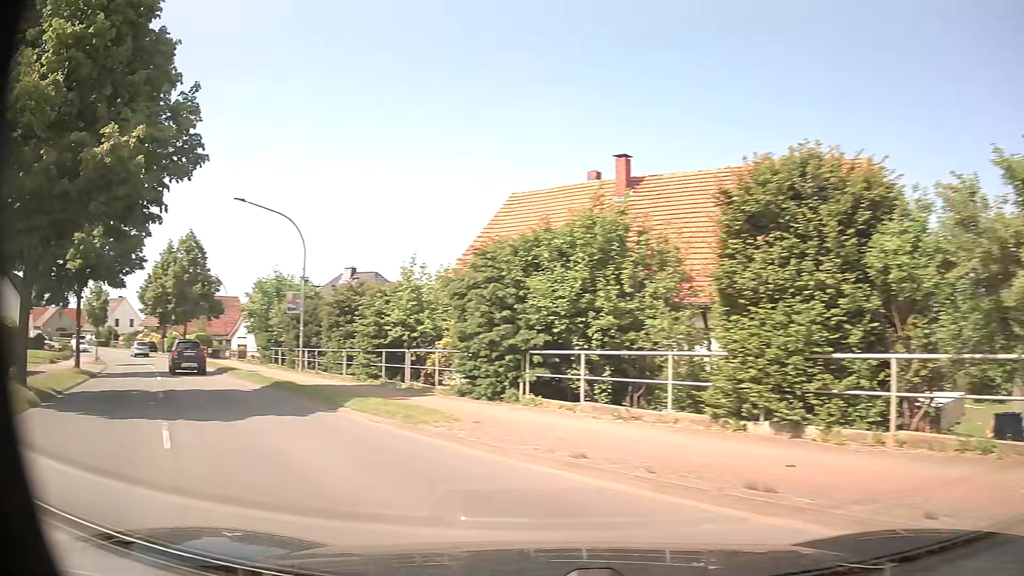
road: residential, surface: asphalt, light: Day
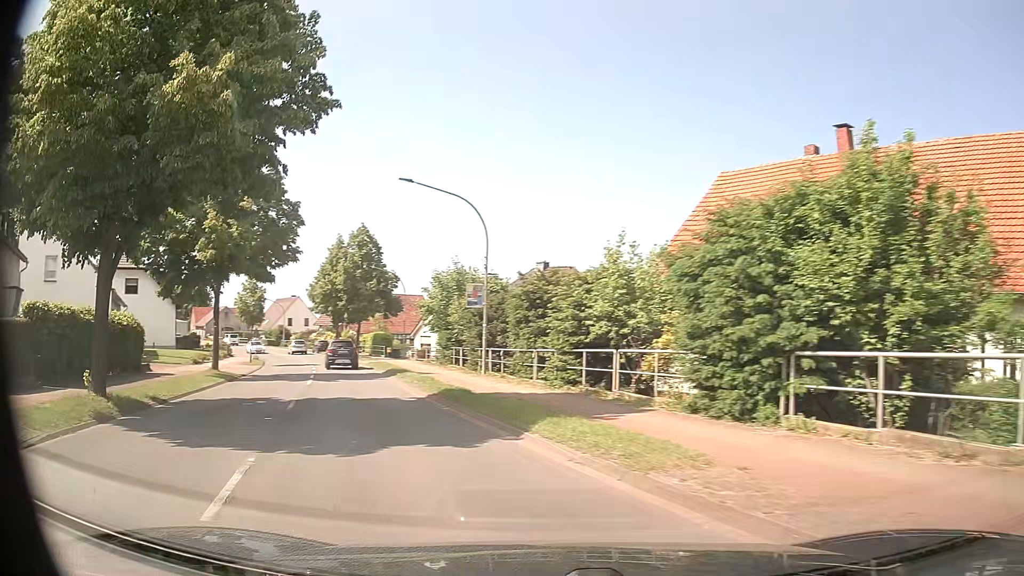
(-0.8, +4.3) m; -18°
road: primary
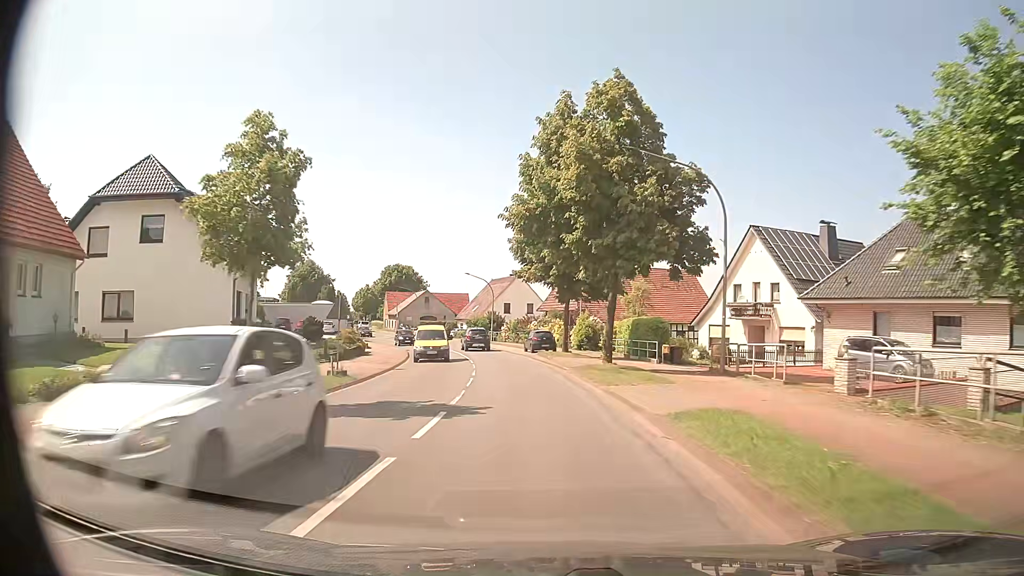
(-9.3, +32.2) m; -20°
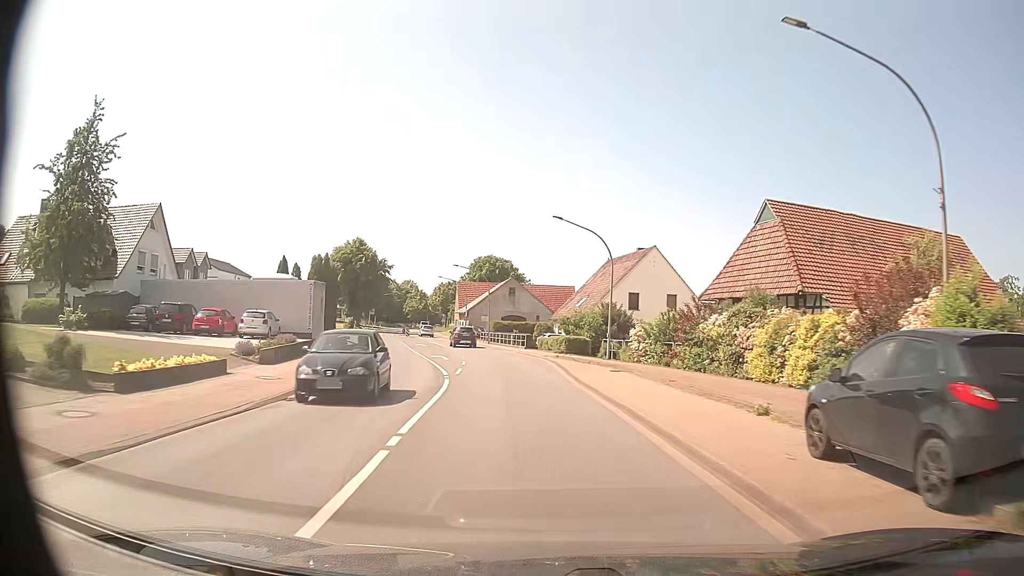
(-3.3, +39.6) m; -10°
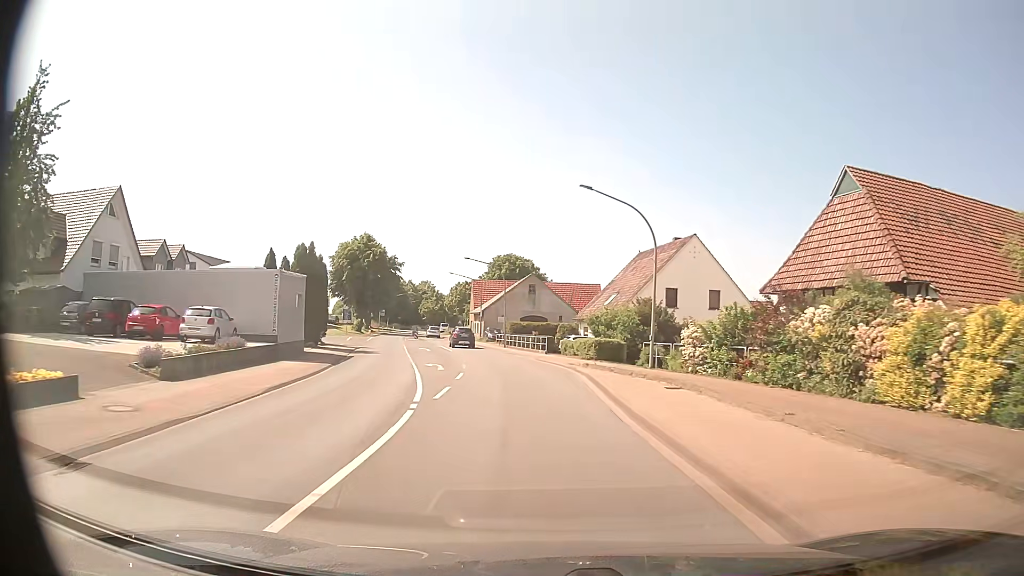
(-0.1, +8.1) m; -2°
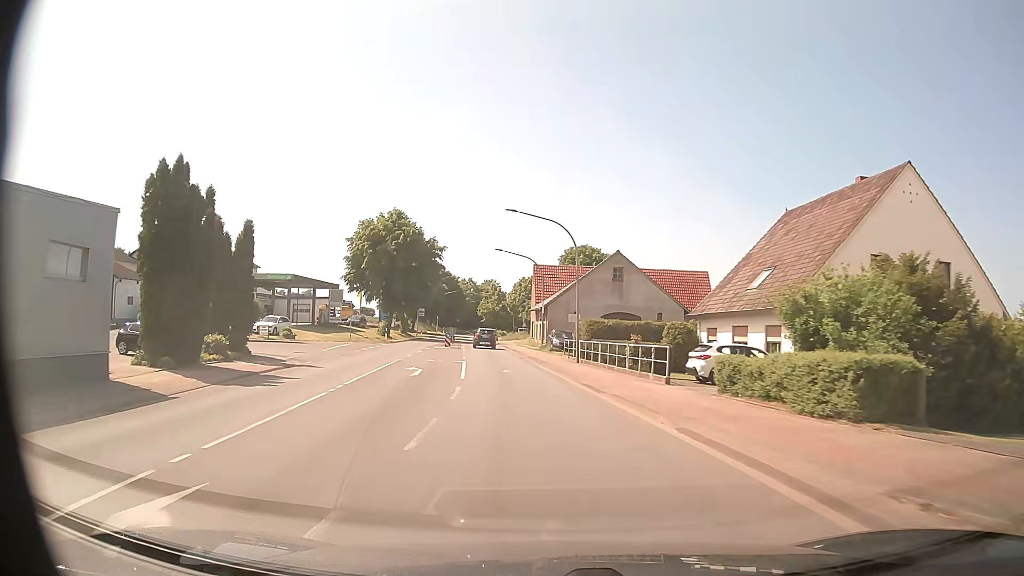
(-0.9, +24.2) m; -6°
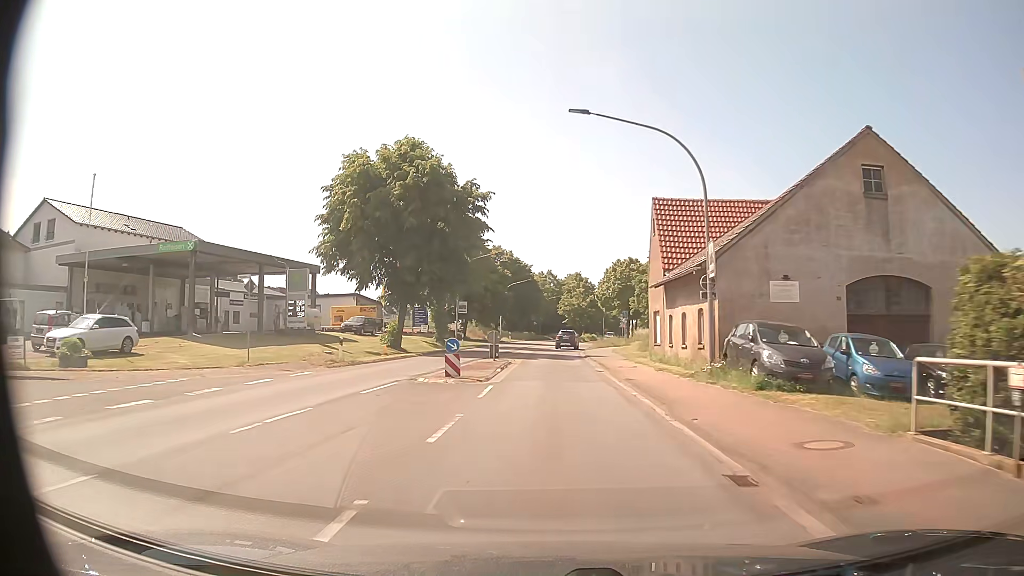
(-2.2, +32.1) m; -7°
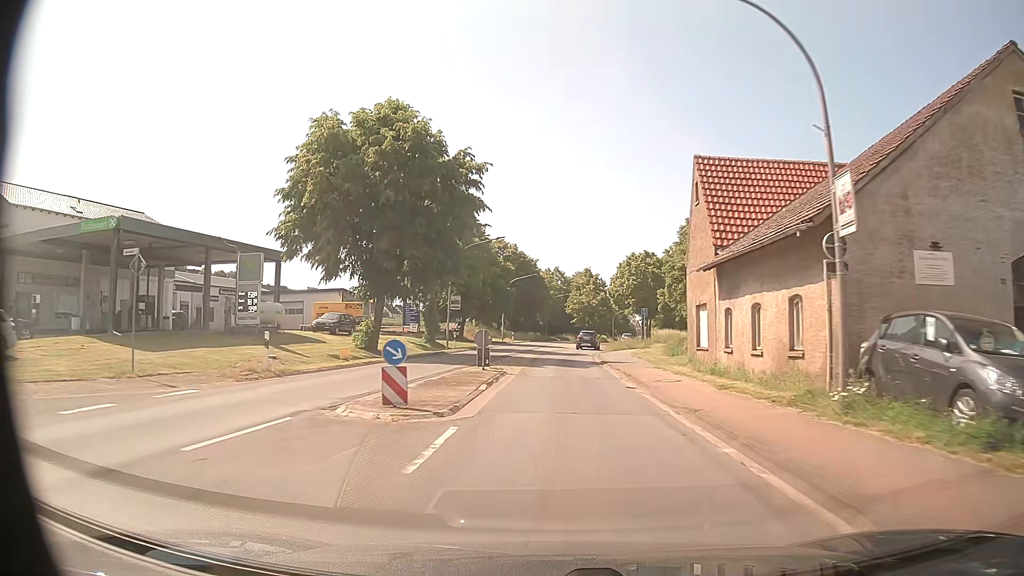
(-0.1, +8.0) m; -1°
(0, +10) (0, +20) (+1, +30) (+1, +40) (+2, +50) (+3, +60) (+5, +70) (+7, +80) (+8, +89) (+10, +99) m
